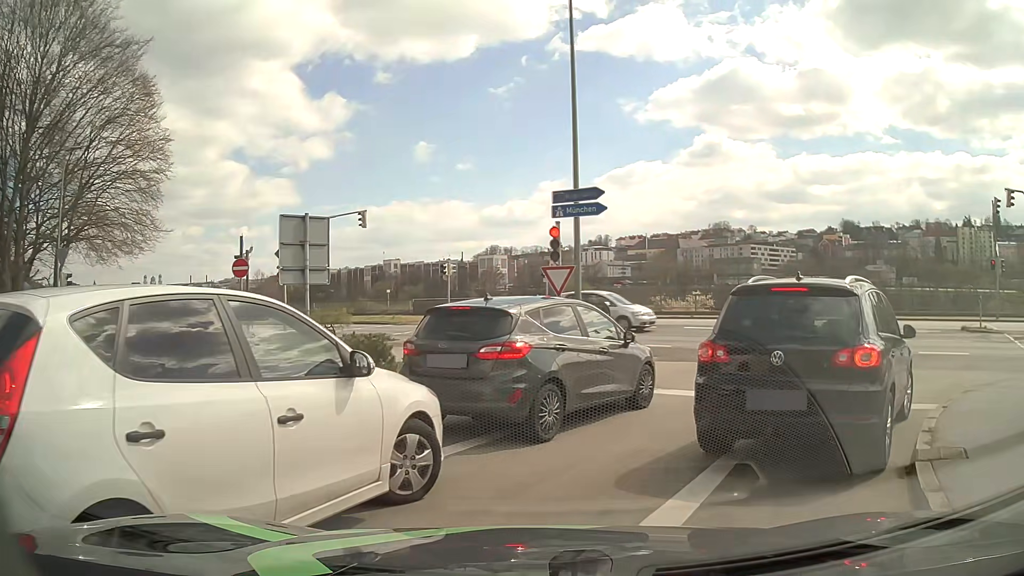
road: tertiary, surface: asphalt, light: Day
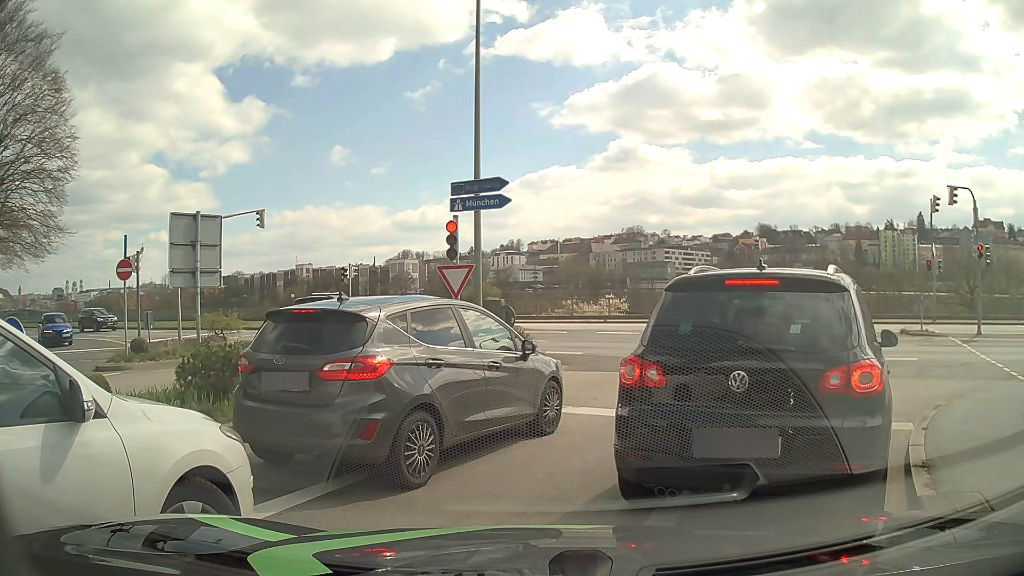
(+0.1, +1.6) m; +7°
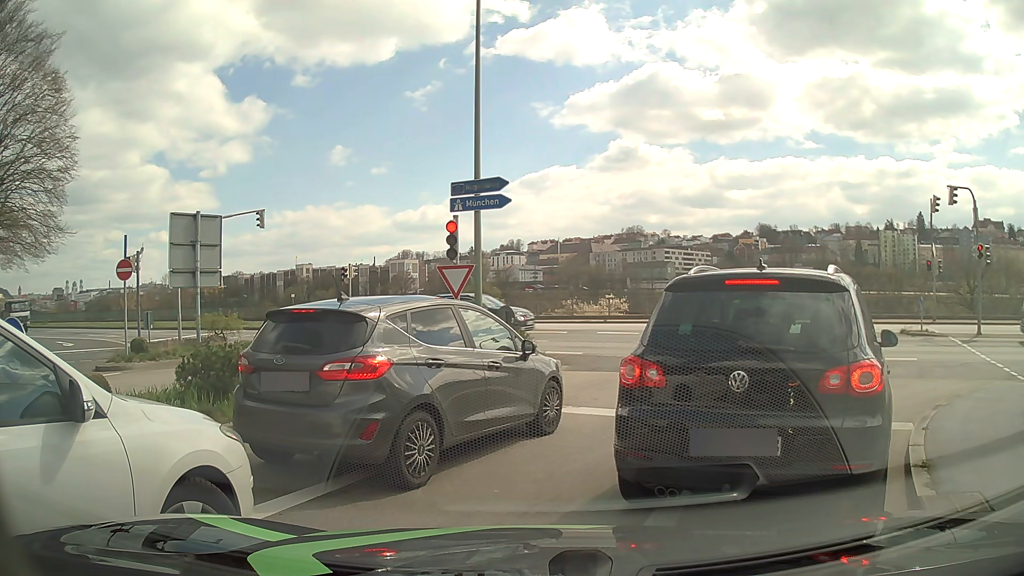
(0.0, 0.0) m; 0°
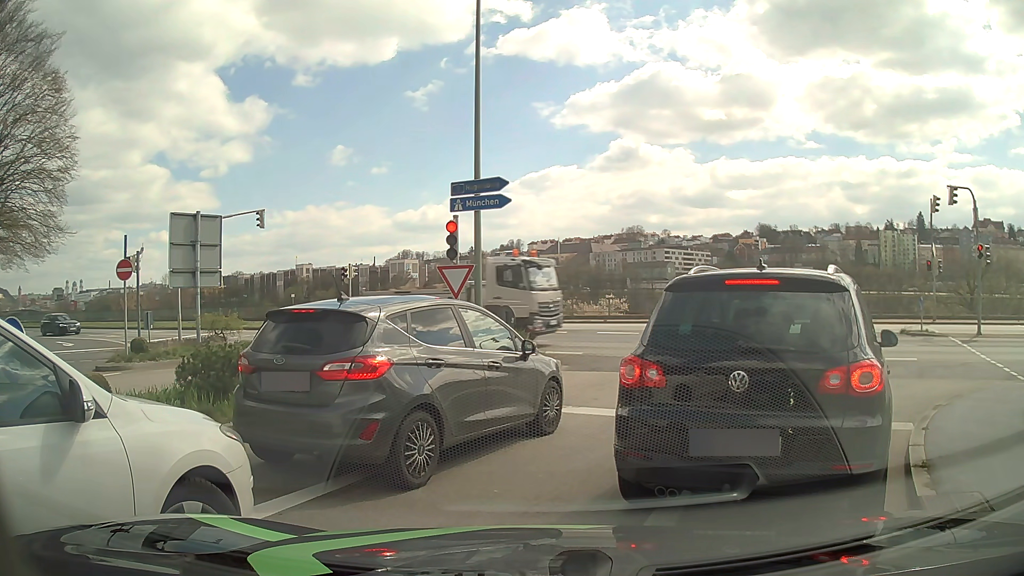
(0.0, 0.0) m; 0°
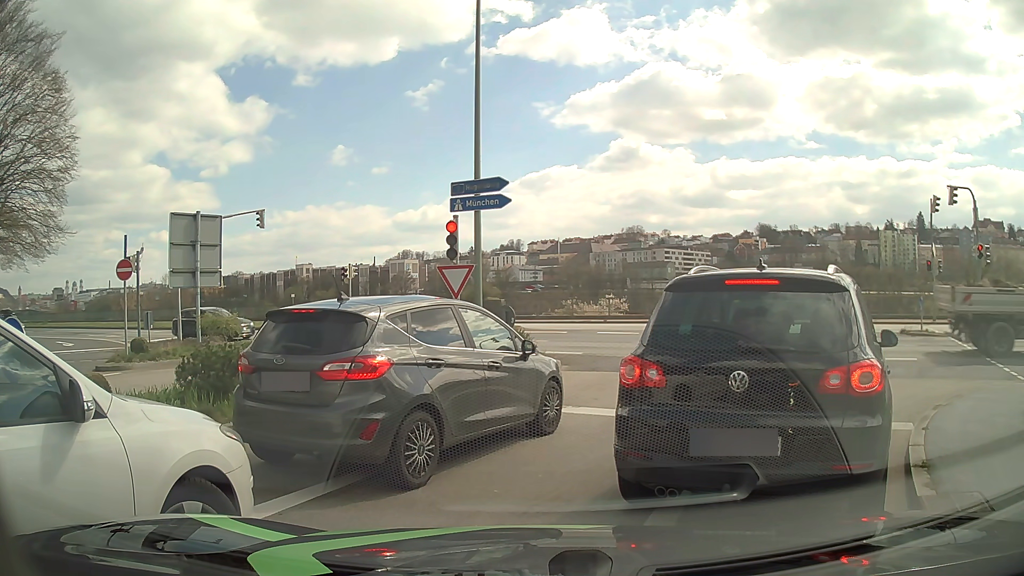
(0.0, 0.0) m; 0°
